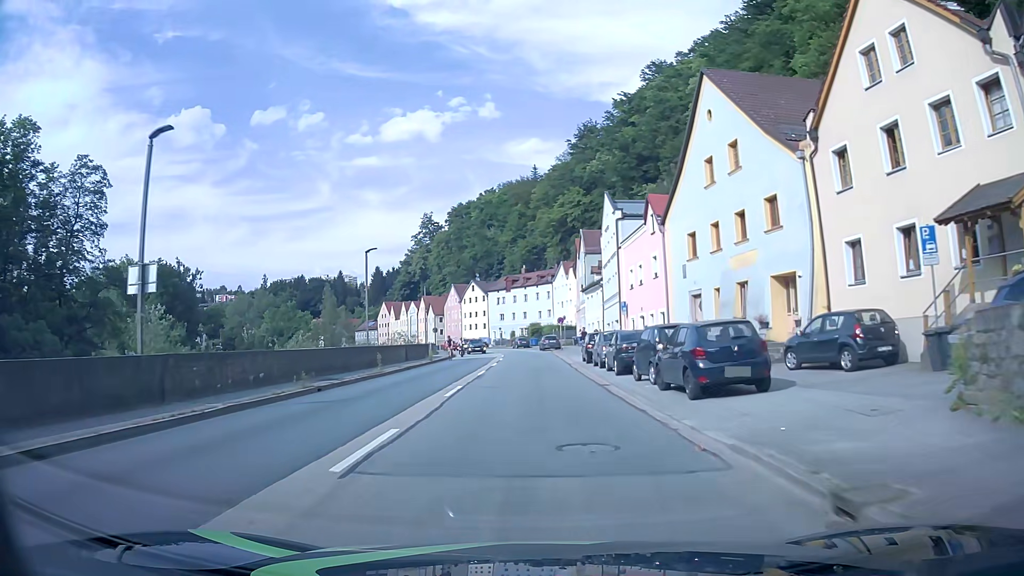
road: primary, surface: asphalt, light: Day
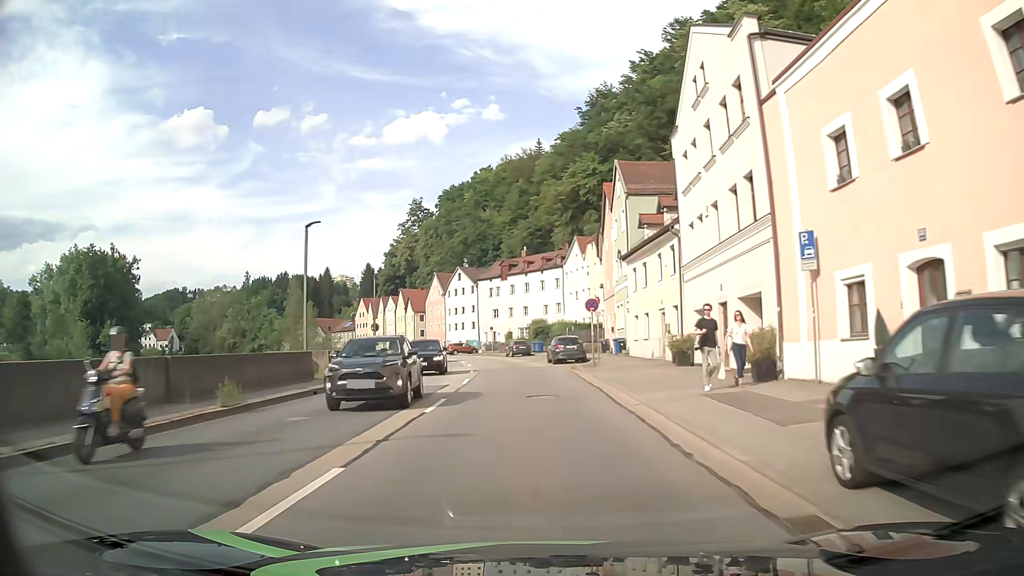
(-0.3, +29.9) m; -1°
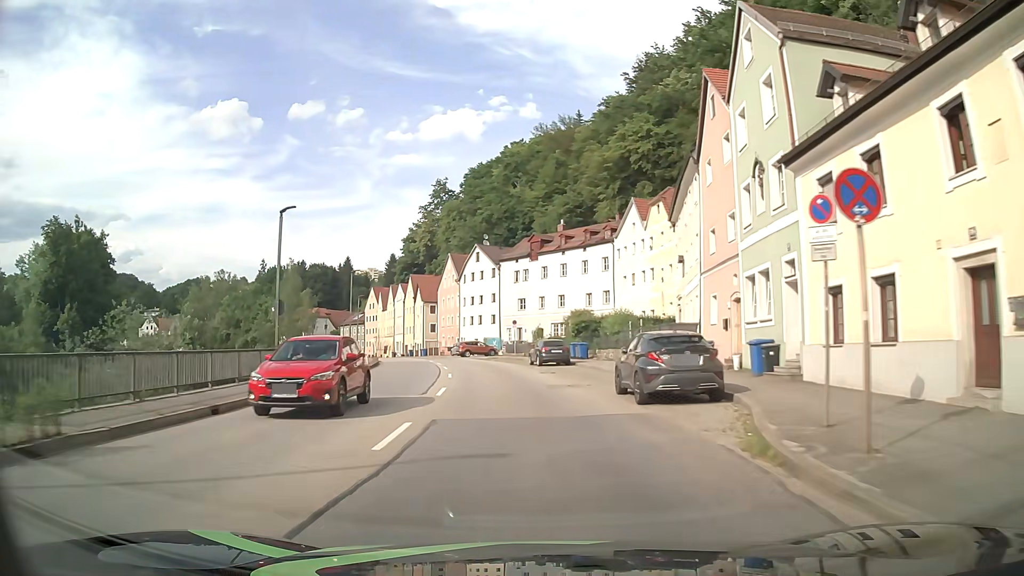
(-0.3, +22.6) m; -3°
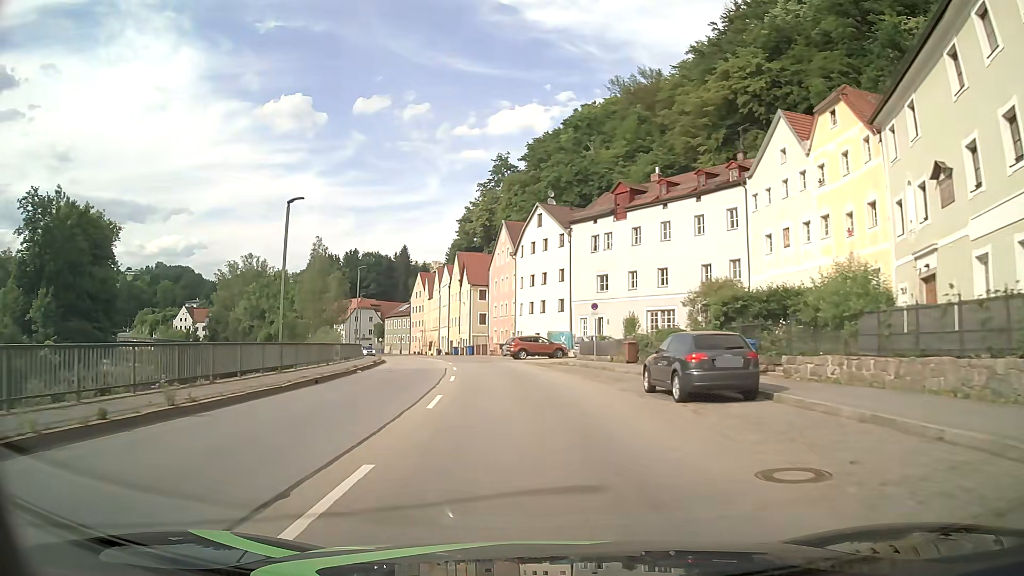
(-1.2, +22.7) m; -5°
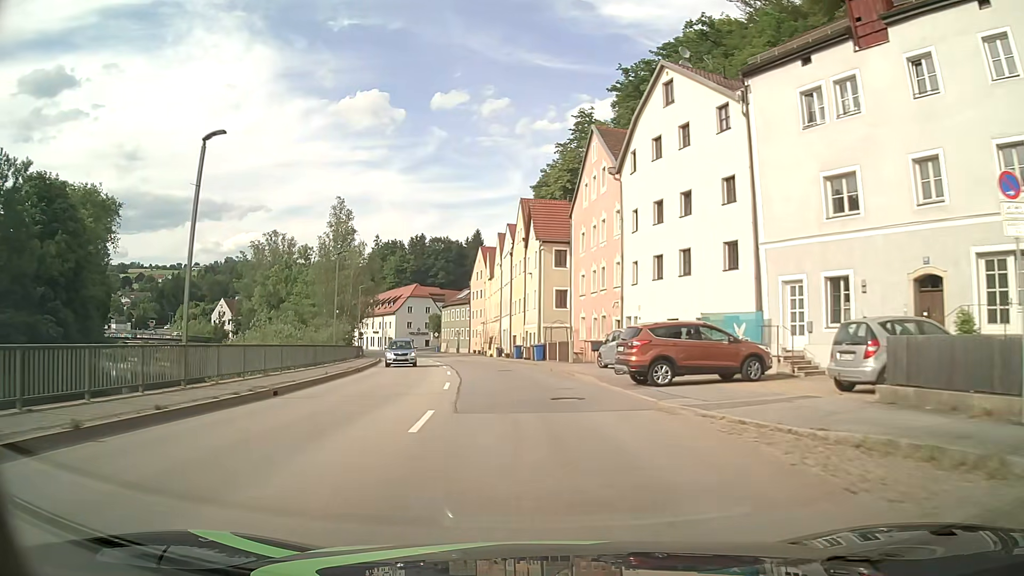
(-2.0, +30.5) m; -8°
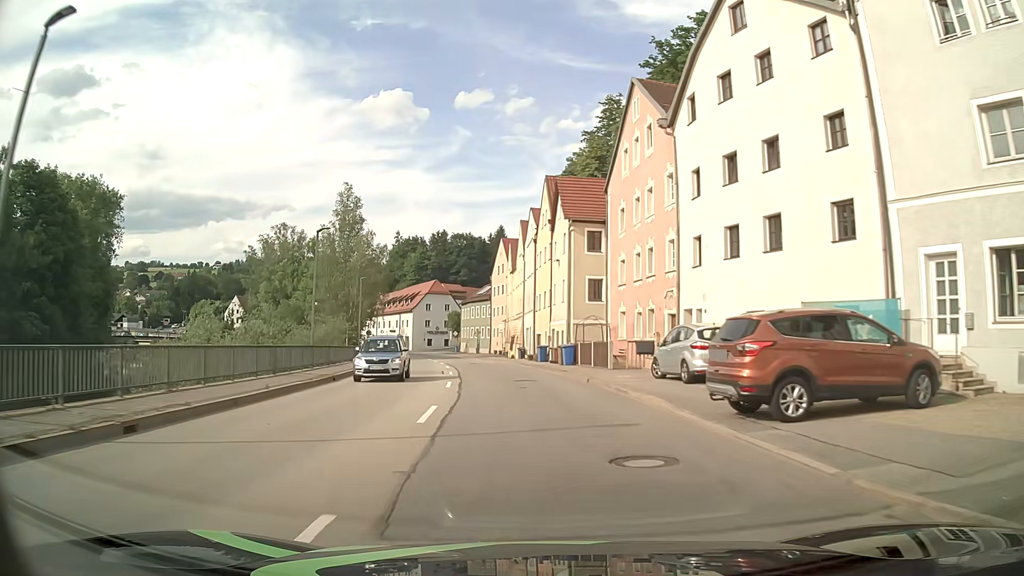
(-0.1, +7.7) m; -2°
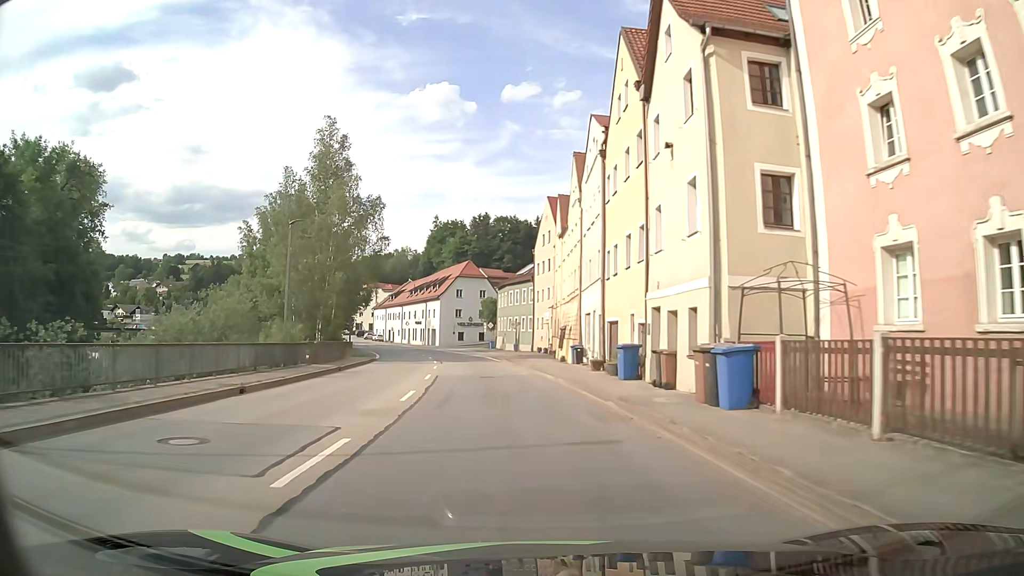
(-0.8, +23.1) m; -4°
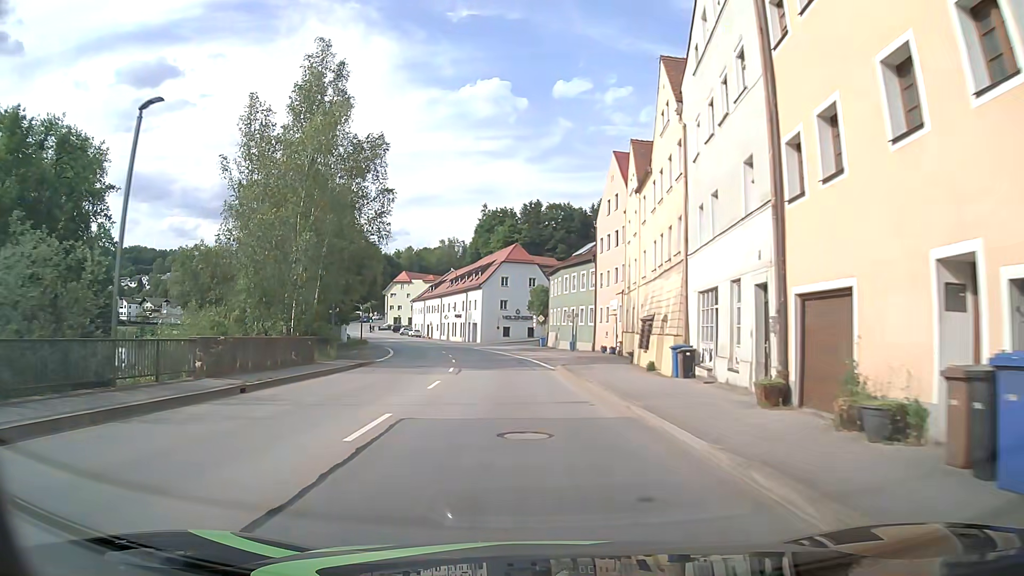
(-0.7, +15.4) m; -5°
(0, +10) (-1, +20) (-1, +30) (-2, +40) (-4, +50) (-6, +60) (-8, +69) (-11, +79) (-14, +88) (-18, +97) m
